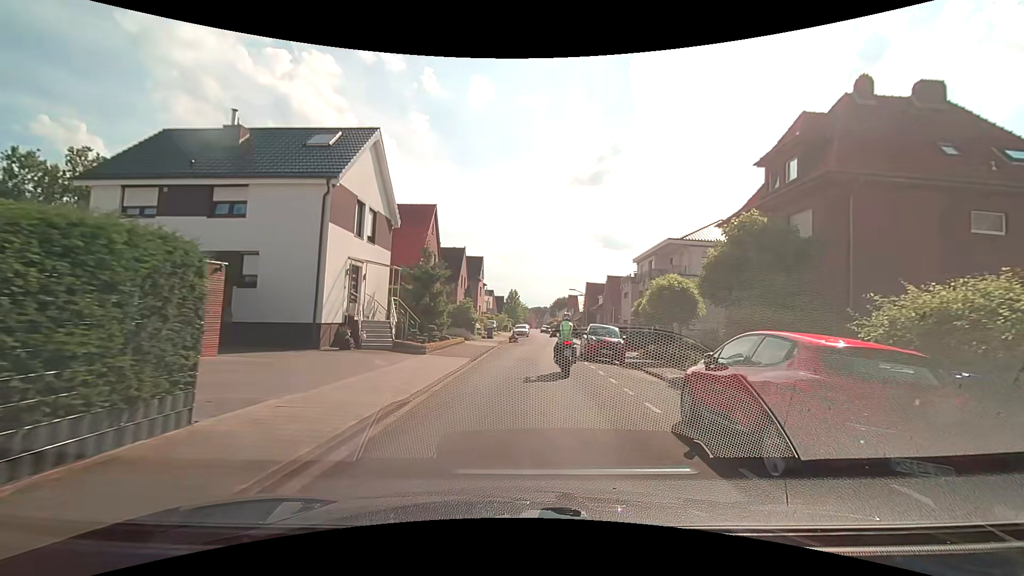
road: residential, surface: asphalt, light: Day
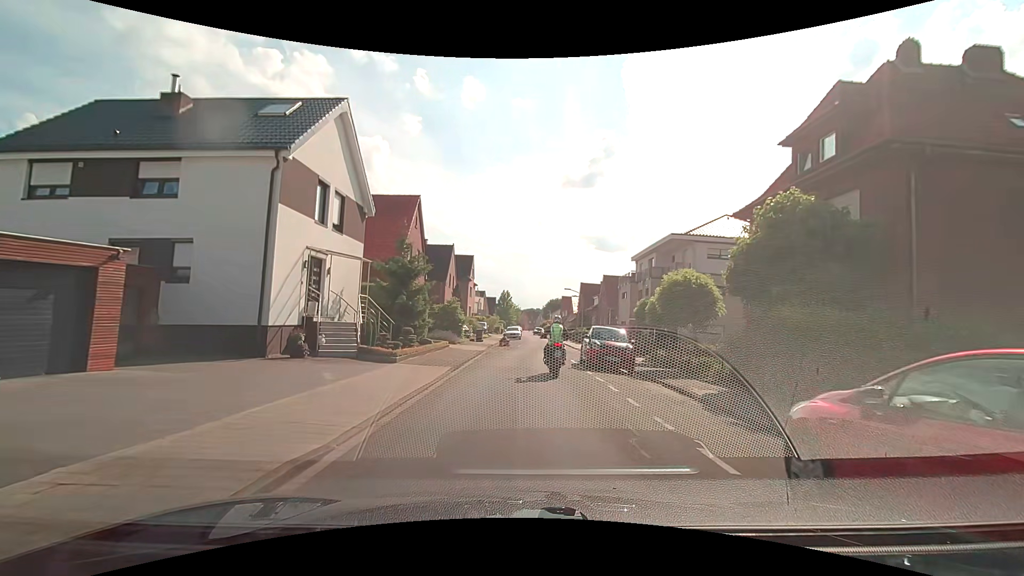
(0.0, +3.3) m; +1°
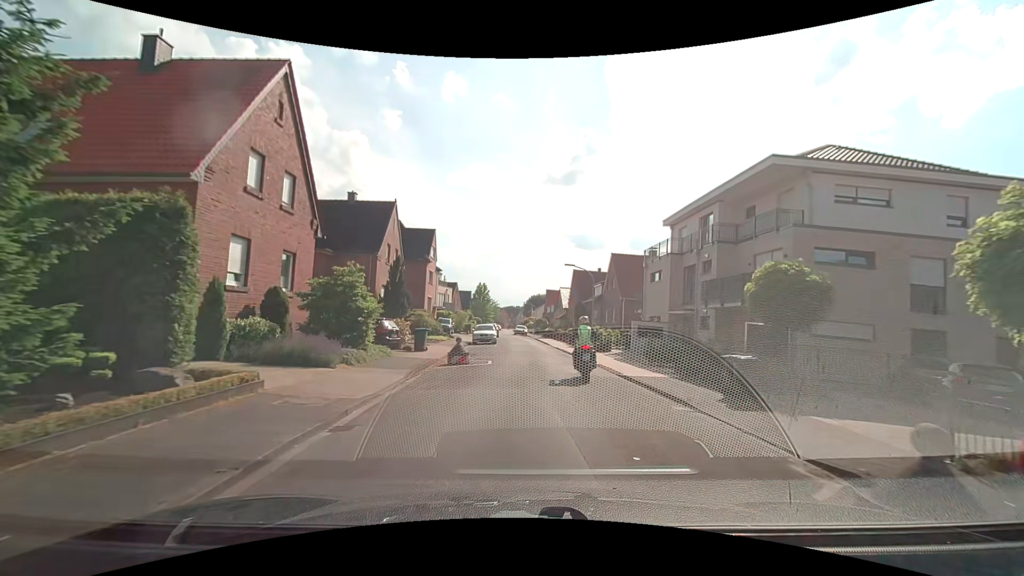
(+0.1, +18.4) m; +2°
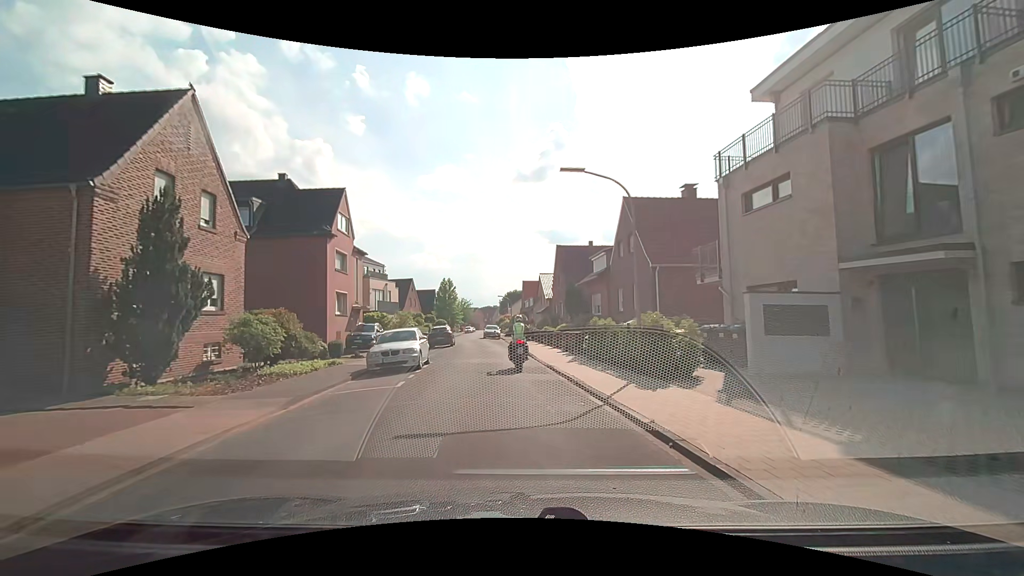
(+0.9, +19.0) m; +3°
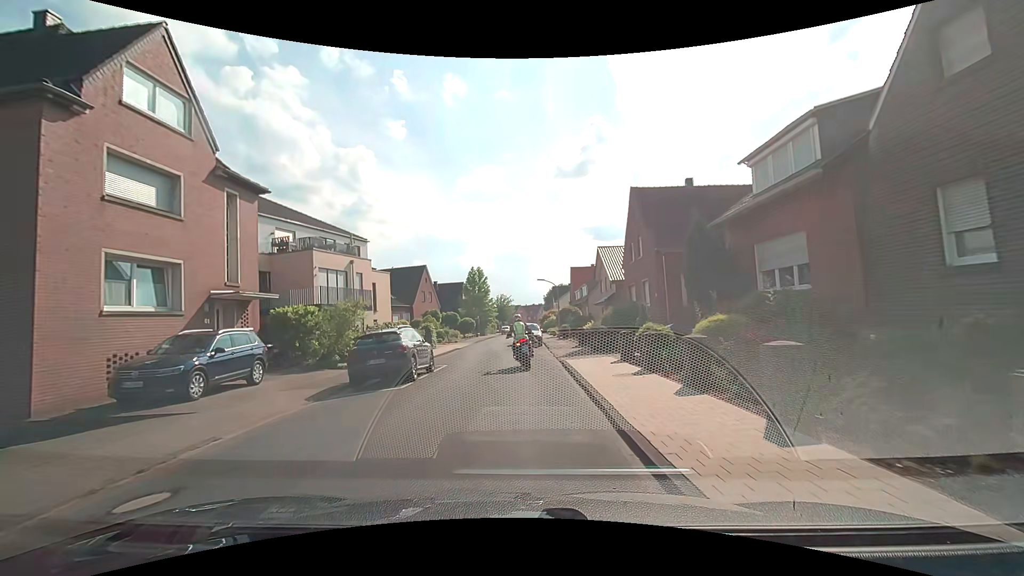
(-0.5, +21.5) m; -4°
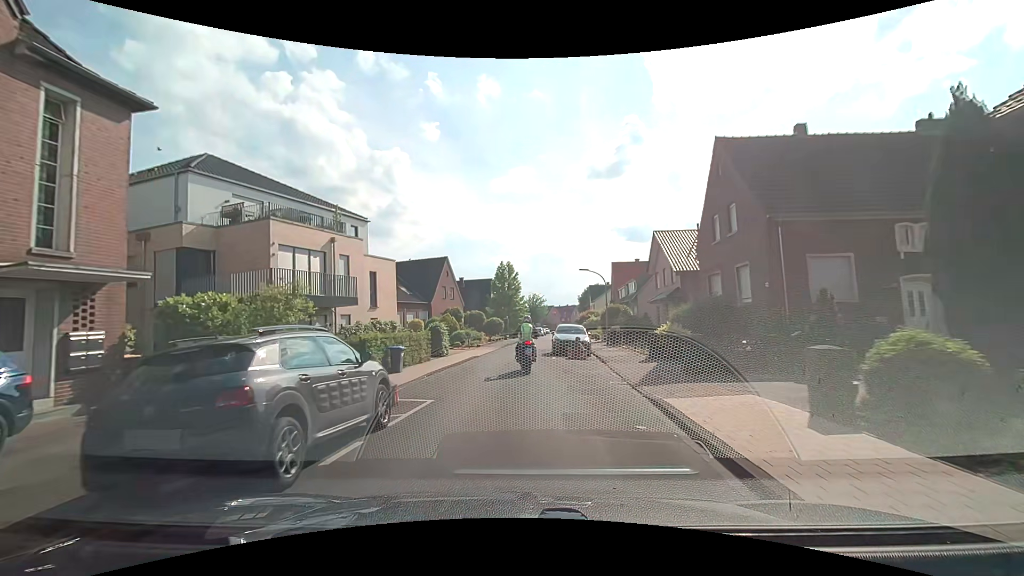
(-0.4, +8.8) m; -4°
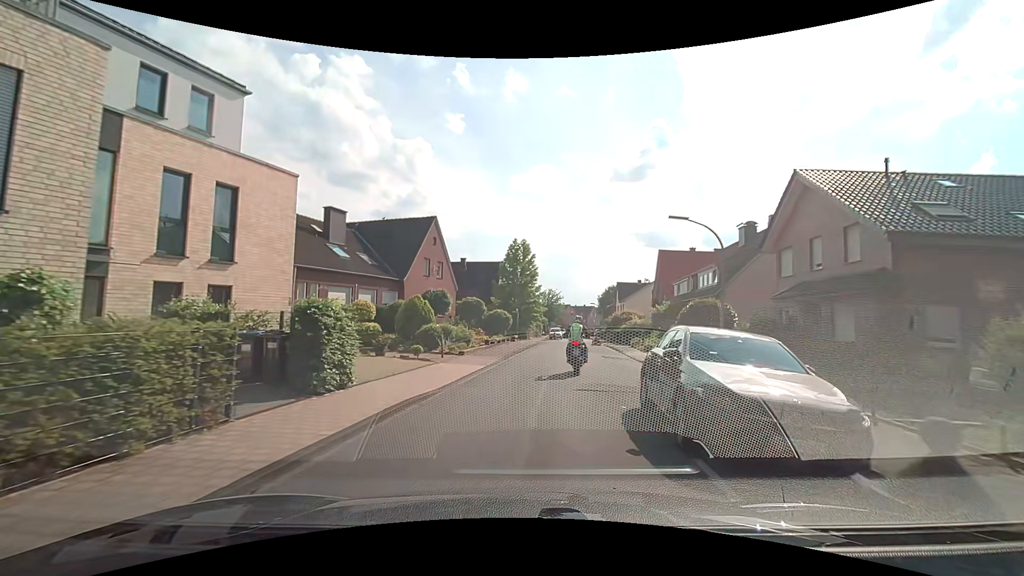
(-0.4, +17.5) m; -2°
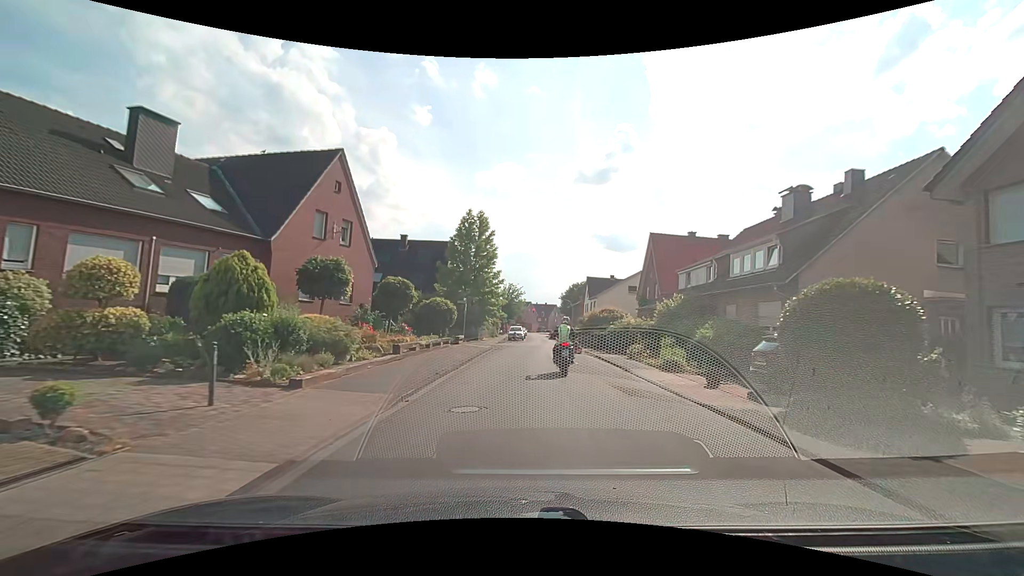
(+0.5, +13.2) m; +4°
(0, +10) (+1, +20) (+1, +30) (+2, +40) (+3, +50) (+4, +60) (+4, +70) (+4, +80) (+5, +90) (+5, +100) m
